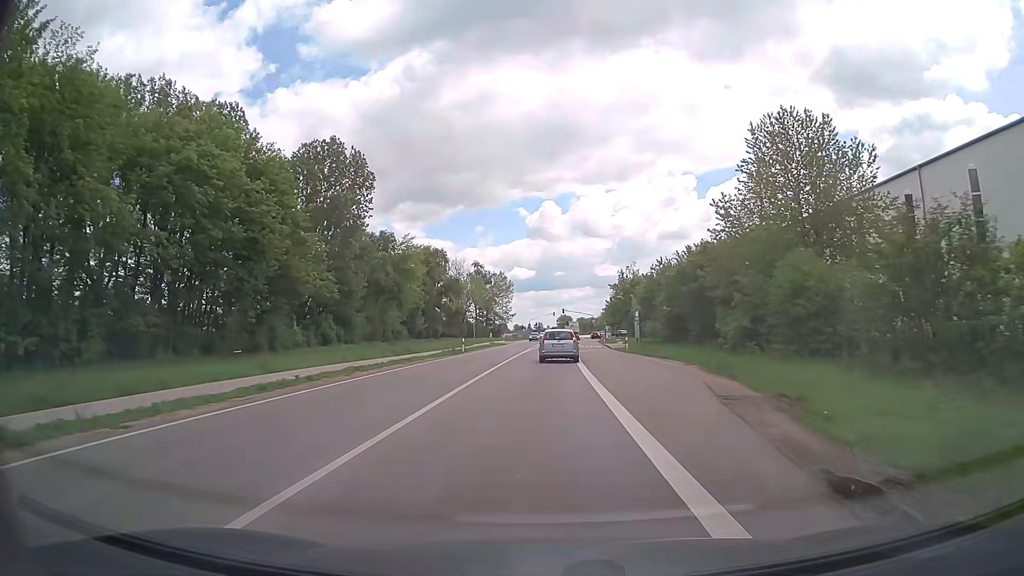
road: primary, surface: asphalt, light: Day
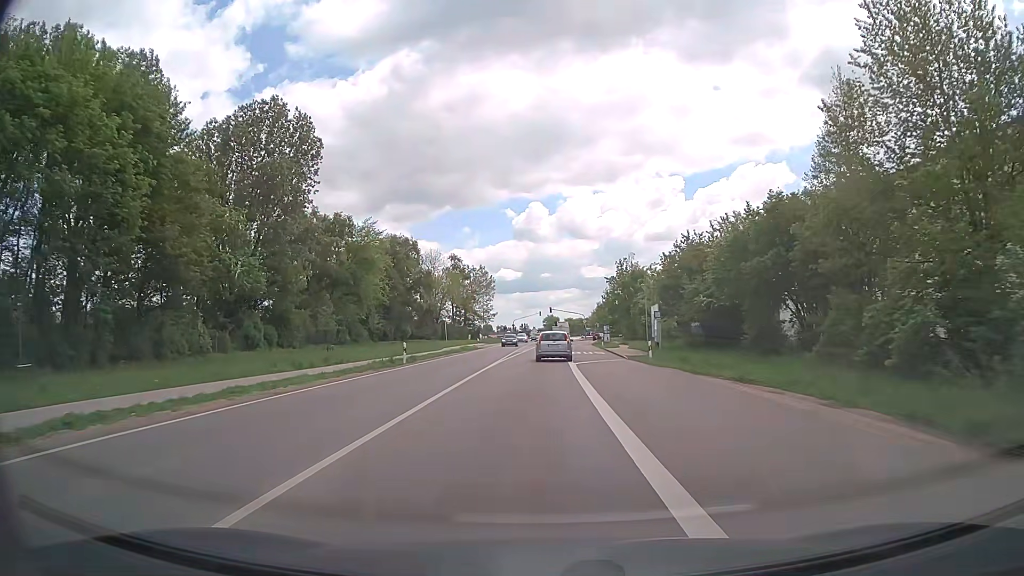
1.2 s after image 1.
(+0.2, +16.5) m; +1°
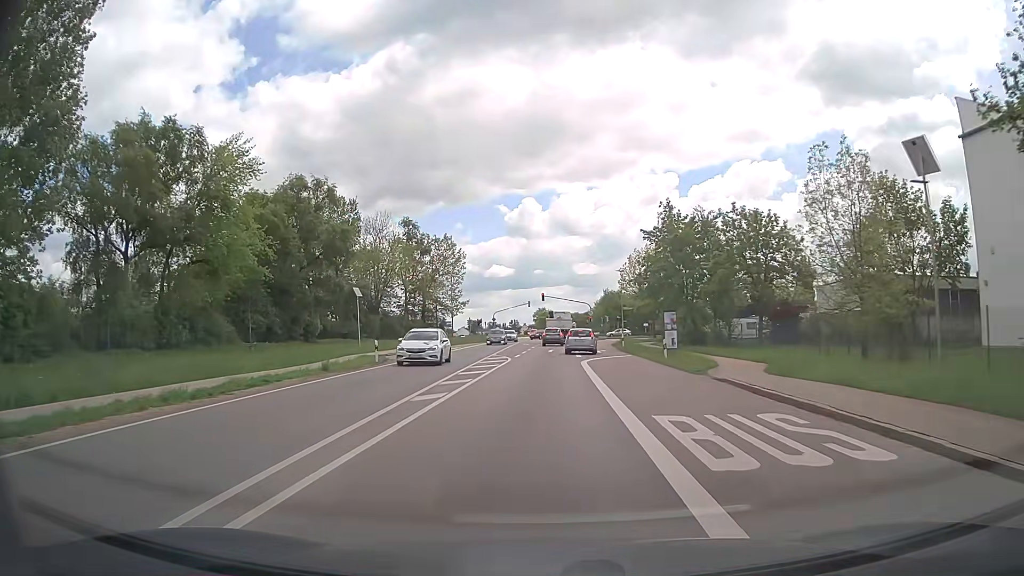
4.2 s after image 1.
(+0.4, +40.0) m; 0°
(0, +10) (0, +20) (+1, +30) (+2, +40) (+3, +50) (+5, +60) (+6, +70) (+7, +80) (+10, +89) (+15, +98) m
